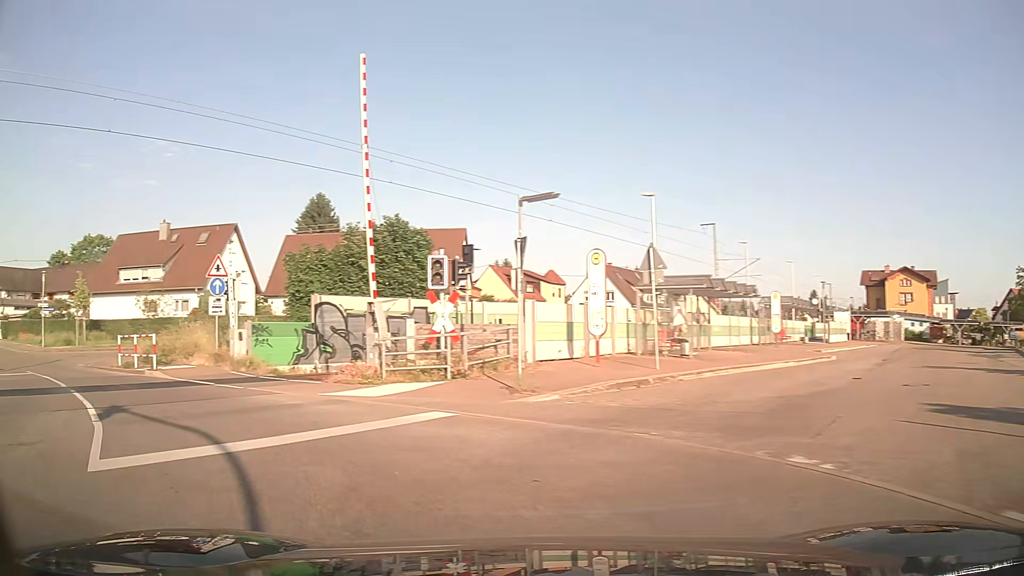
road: unclassified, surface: asphalt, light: Day
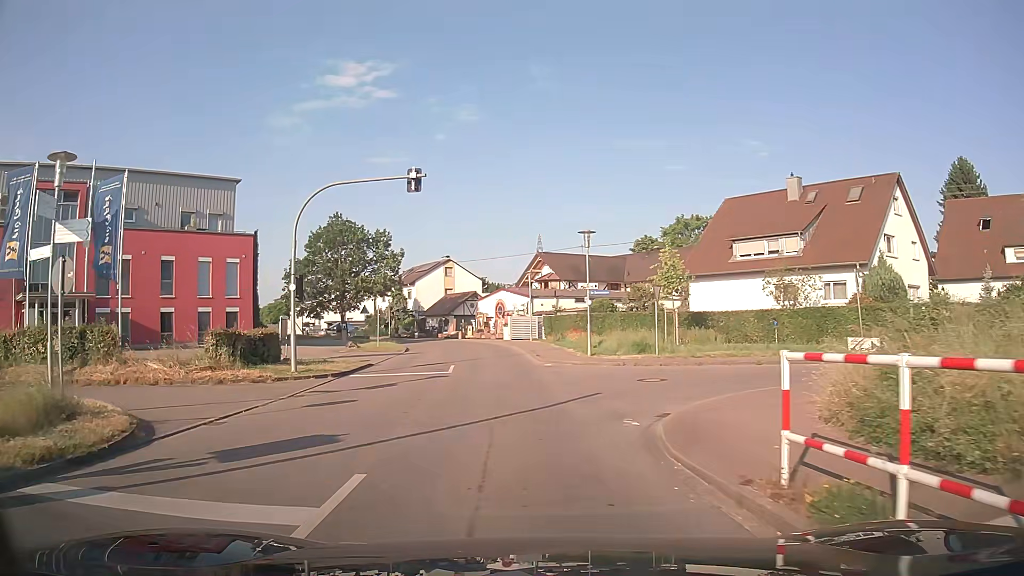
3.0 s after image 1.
(-9.8, +15.7) m; -52°
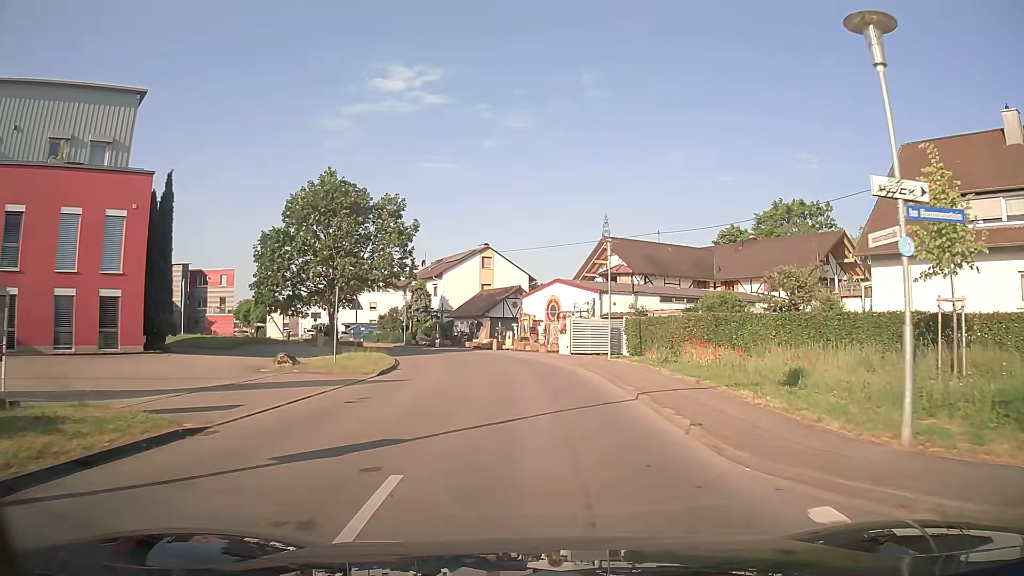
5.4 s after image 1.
(-1.3, +18.7) m; -4°
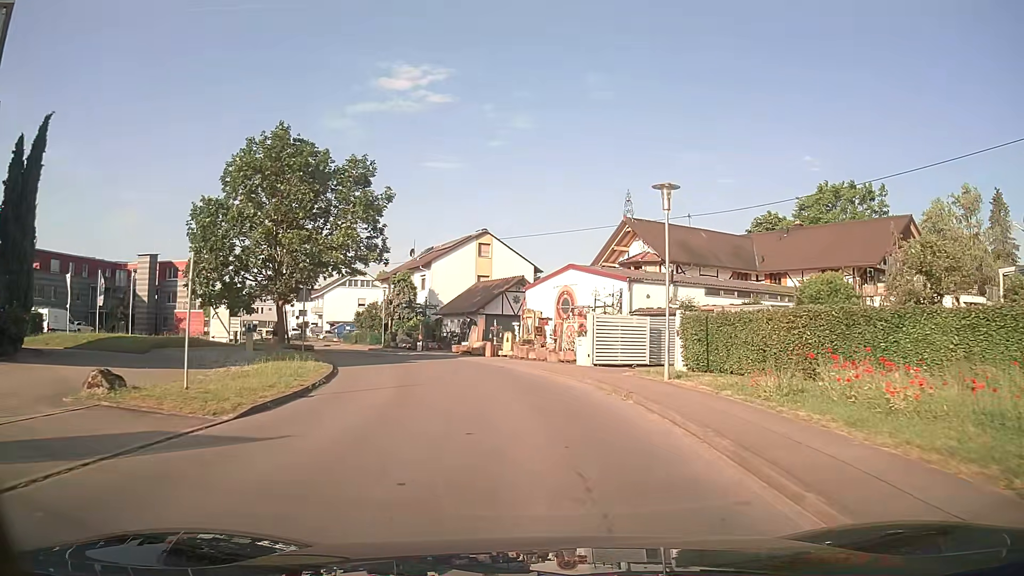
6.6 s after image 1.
(0.0, +10.5) m; 0°
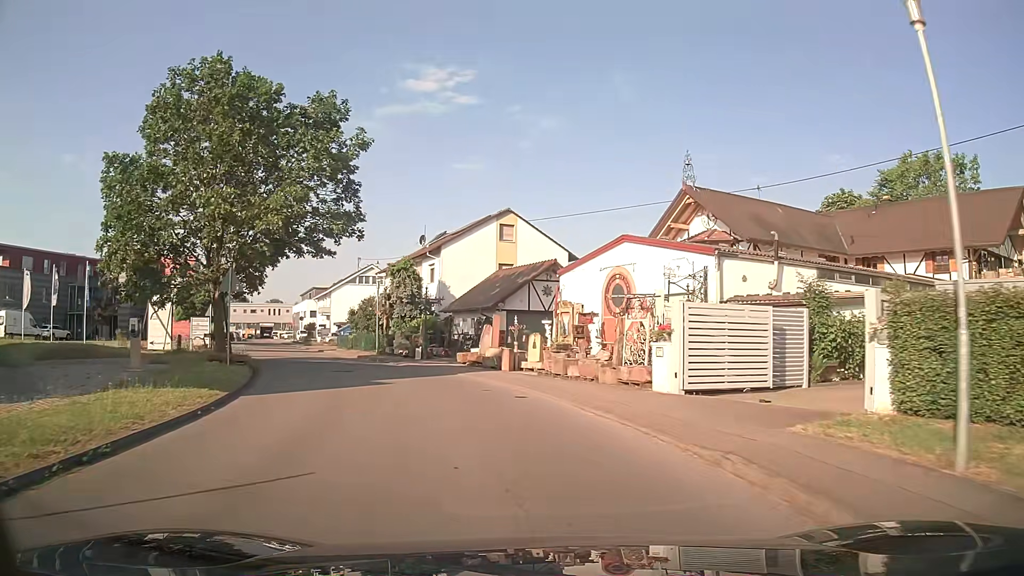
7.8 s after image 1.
(-0.1, +10.6) m; -2°
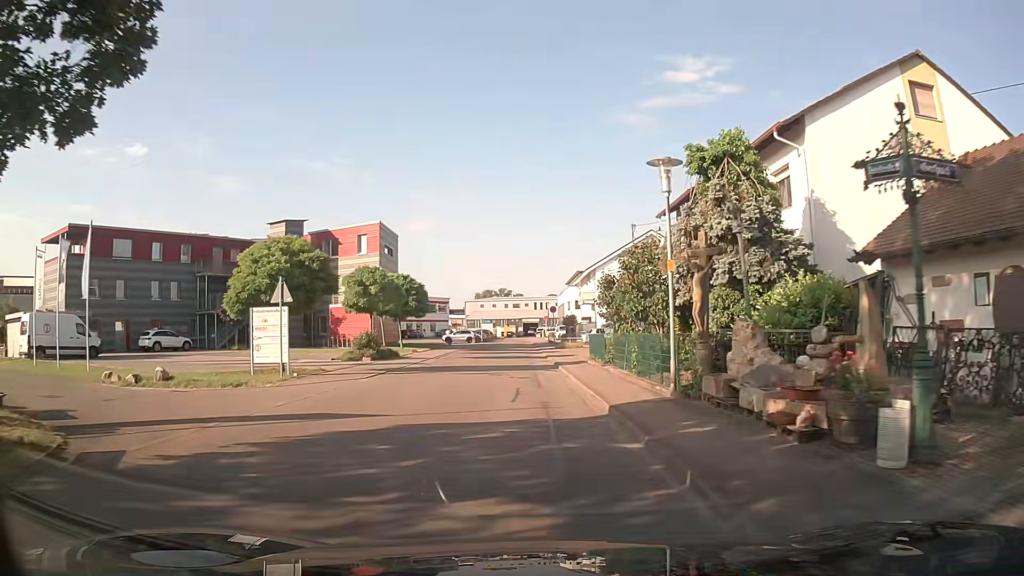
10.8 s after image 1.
(-5.4, +25.3) m; -24°
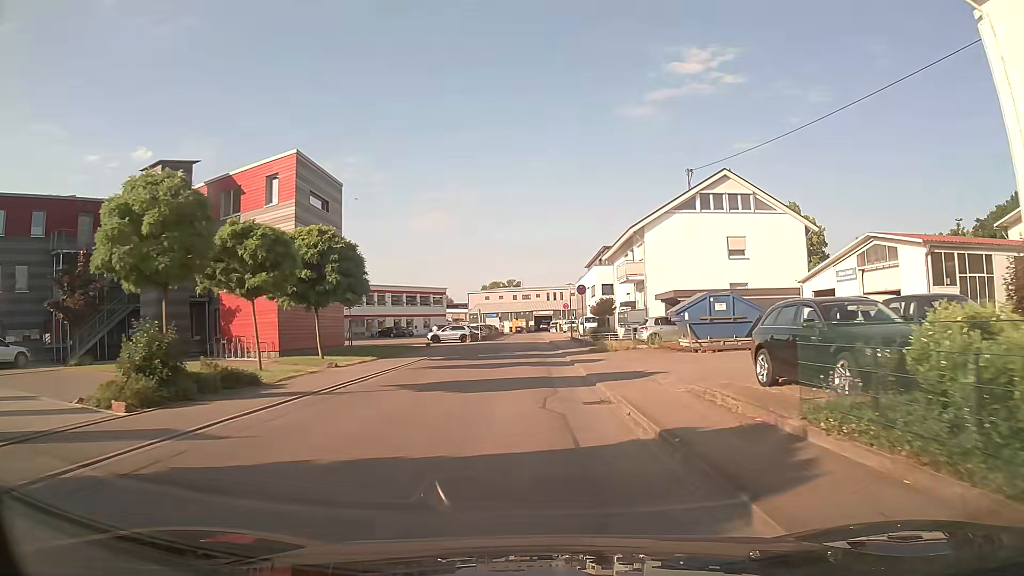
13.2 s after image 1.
(-0.8, +21.4) m; -3°
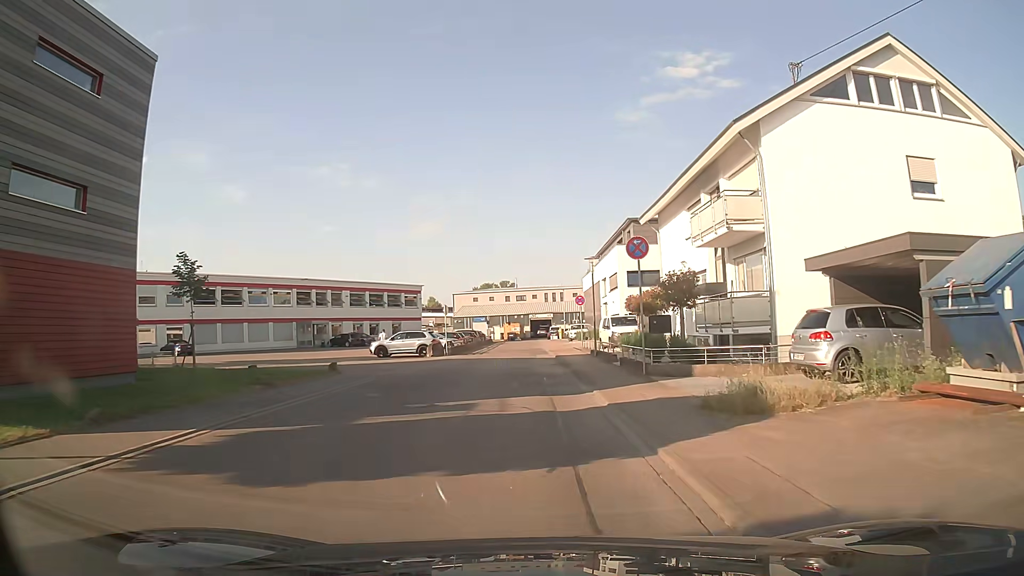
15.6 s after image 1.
(+0.3, +21.5) m; +2°
